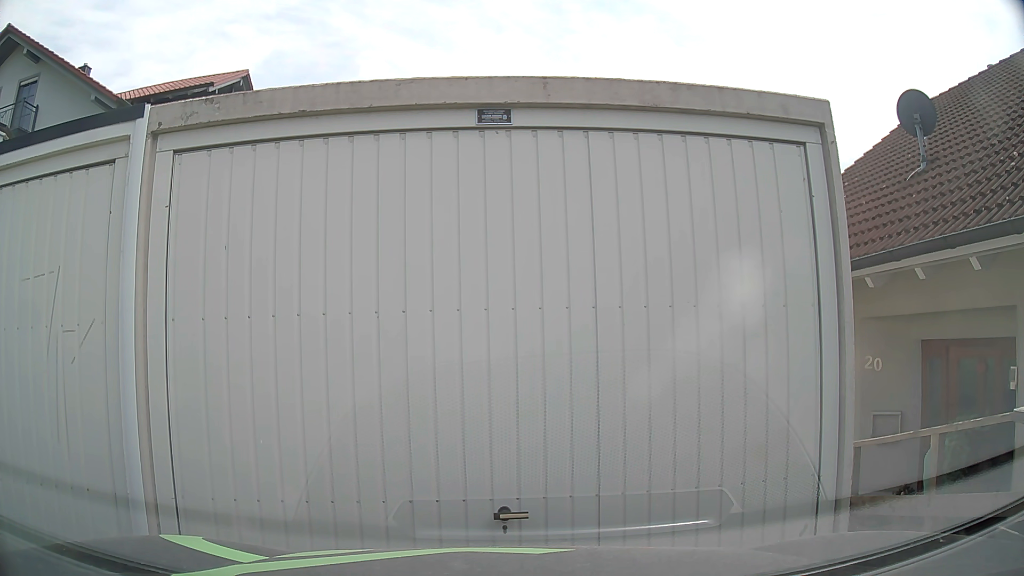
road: residential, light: Day
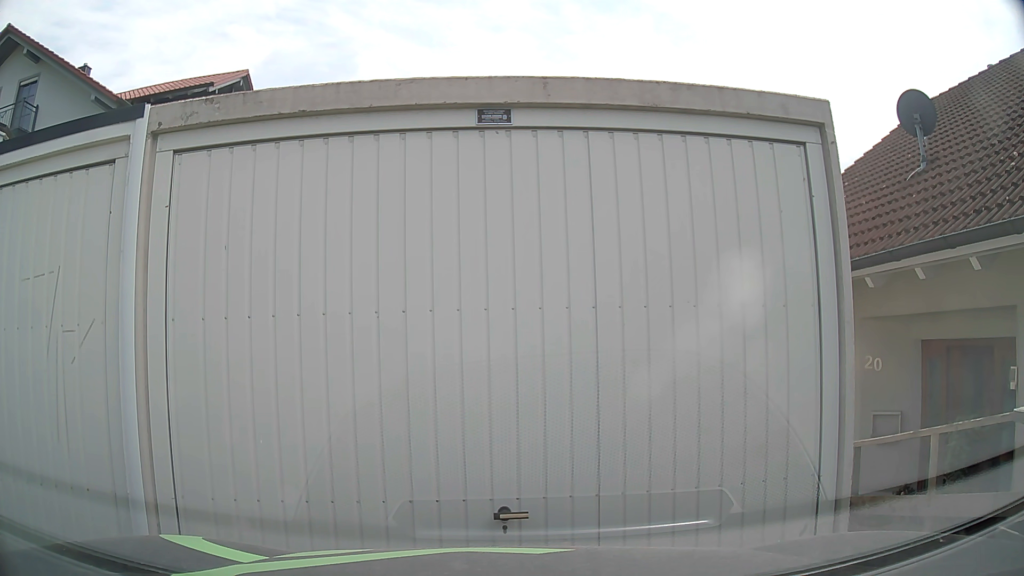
(0.0, 0.0) m; 0°
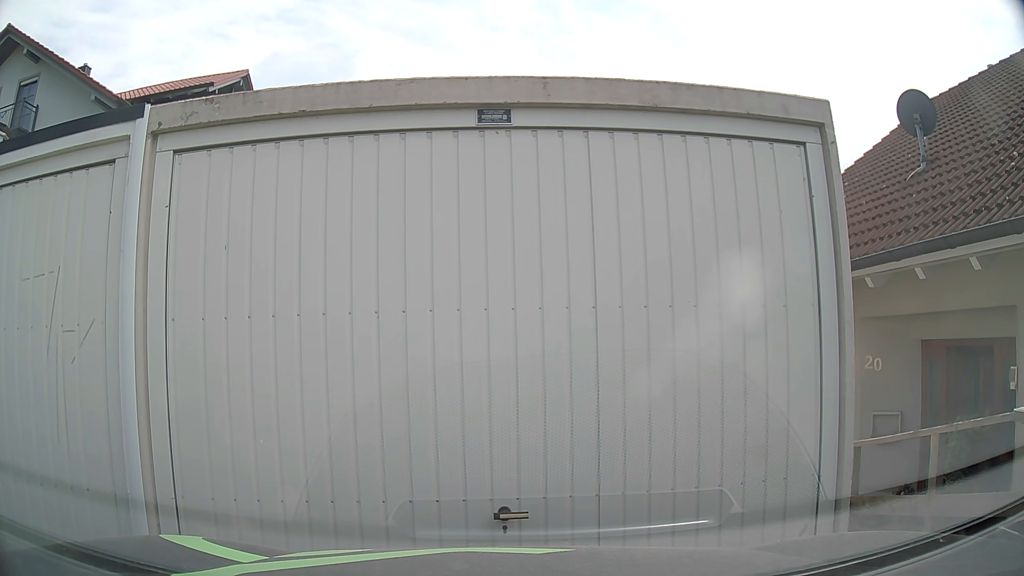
(0.0, 0.0) m; 0°
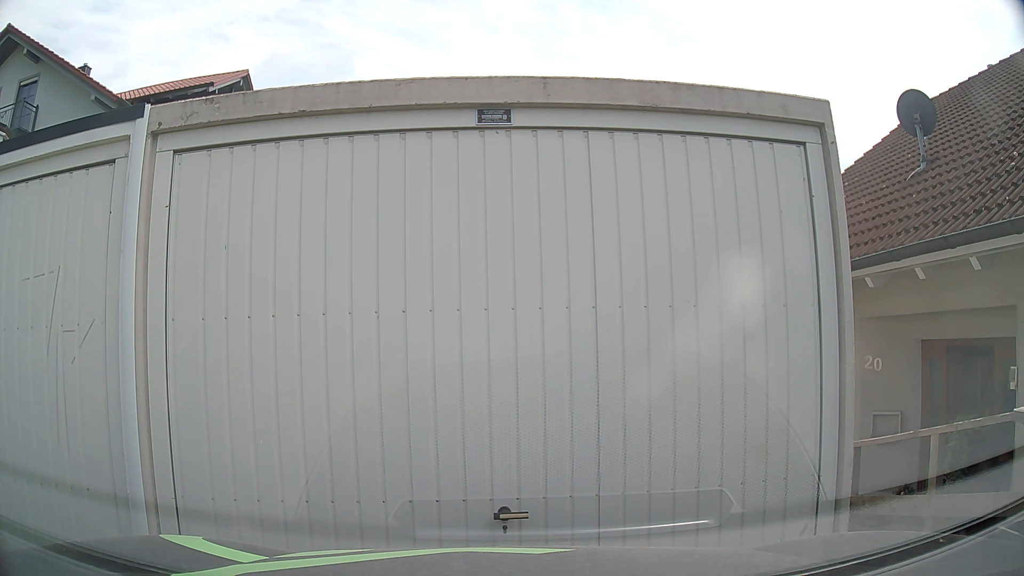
(0.0, 0.0) m; 0°
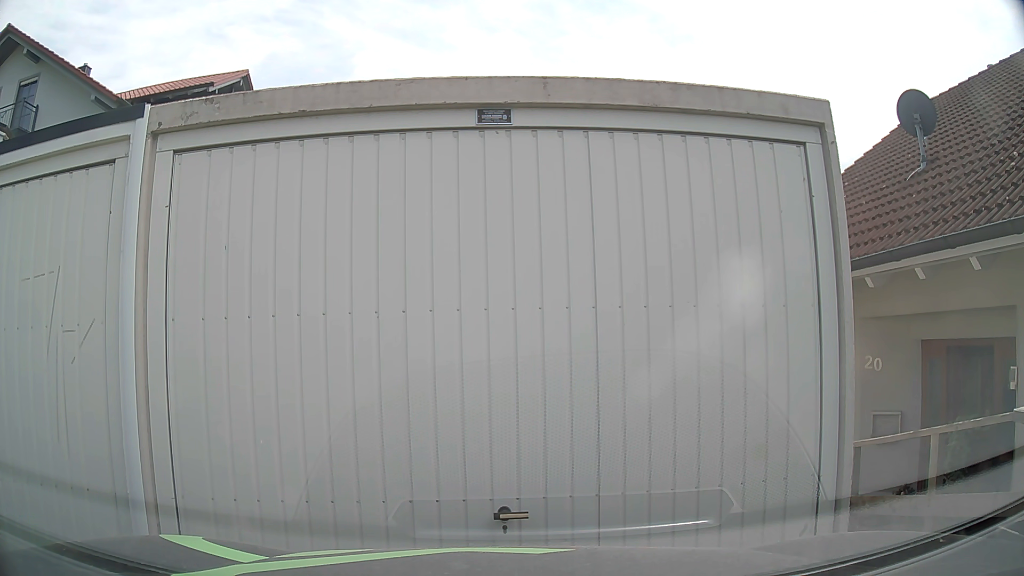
(0.0, 0.0) m; 0°
